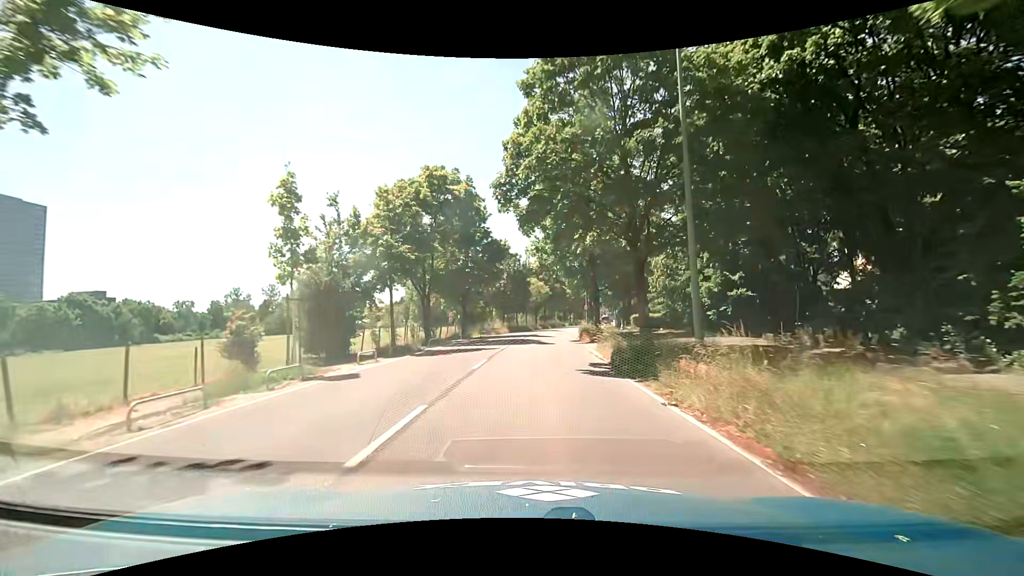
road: tertiary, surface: asphalt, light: Day
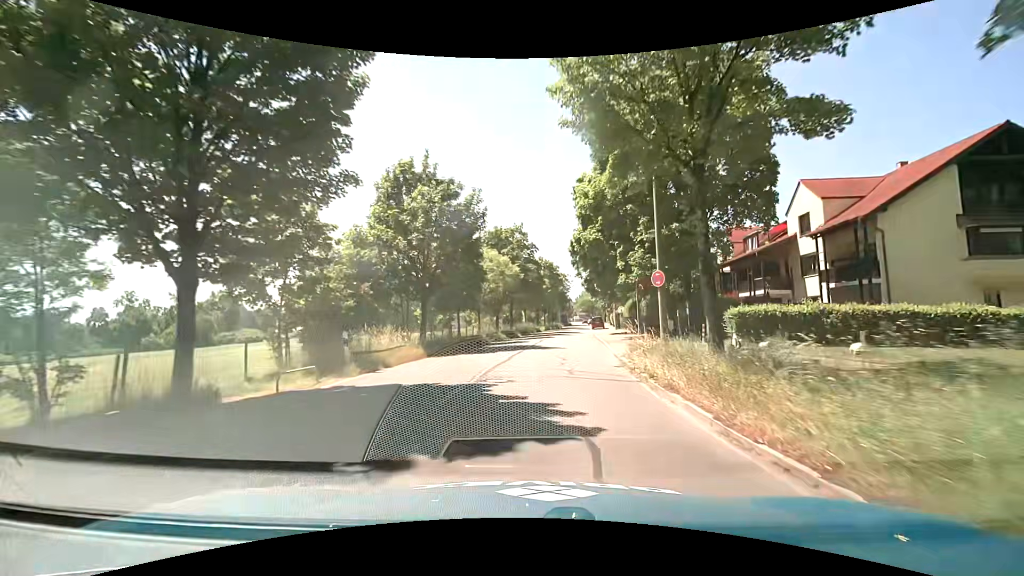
(+1.2, +32.6) m; +5°
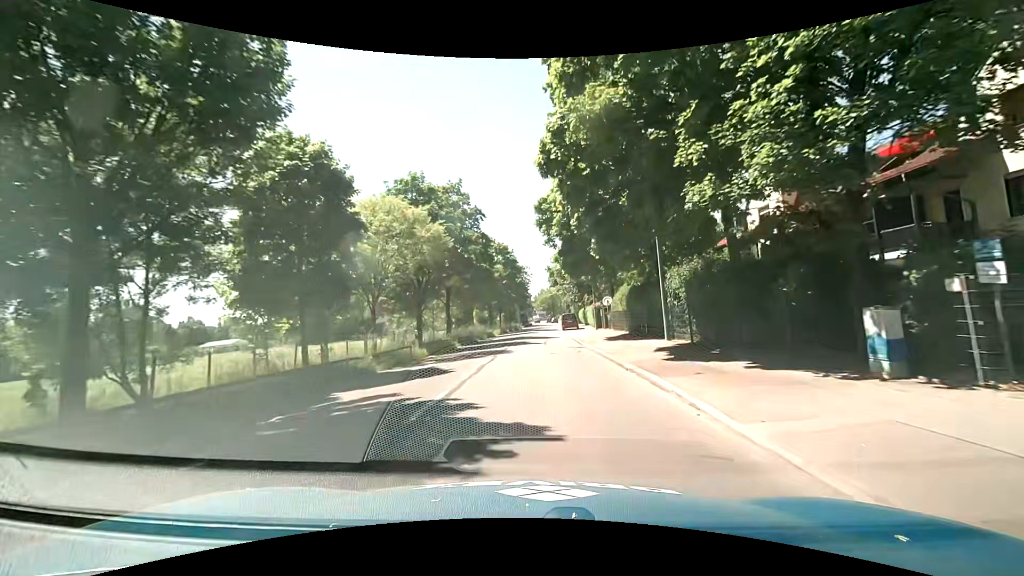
(+1.0, +19.0) m; +5°
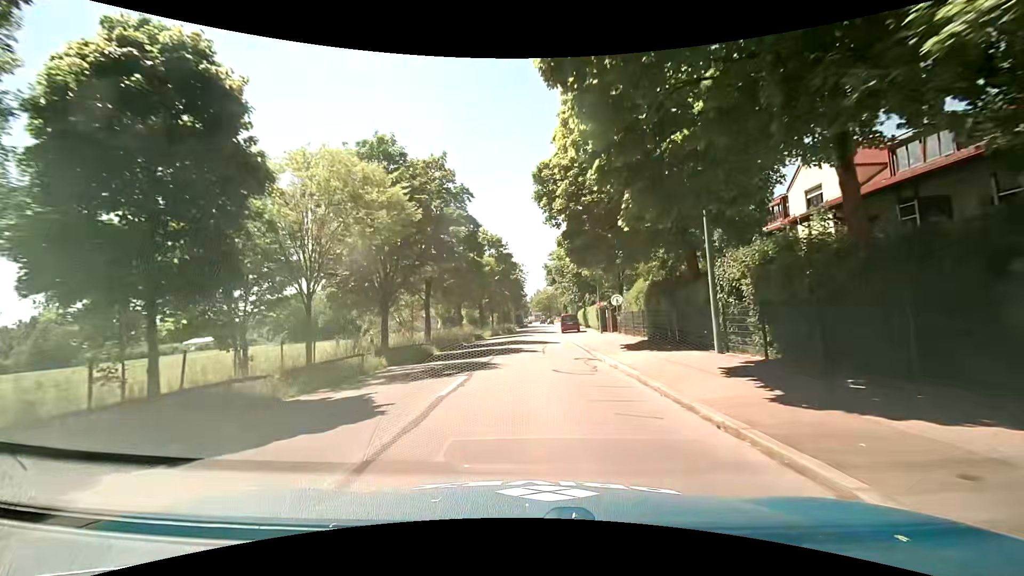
(0.0, +6.5) m; 0°
(0, +10) (0, +20) (+1, +30) (+1, +40) (+1, +50) (+2, +60) (+3, +70) (+4, +80) (+4, +90) (+5, +100) m
